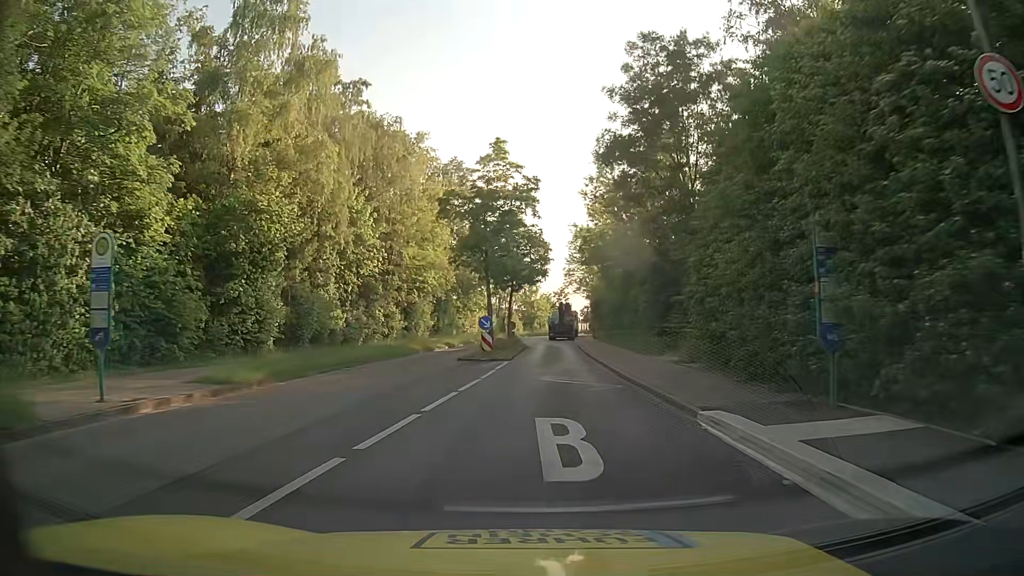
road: tertiary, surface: asphalt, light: Day
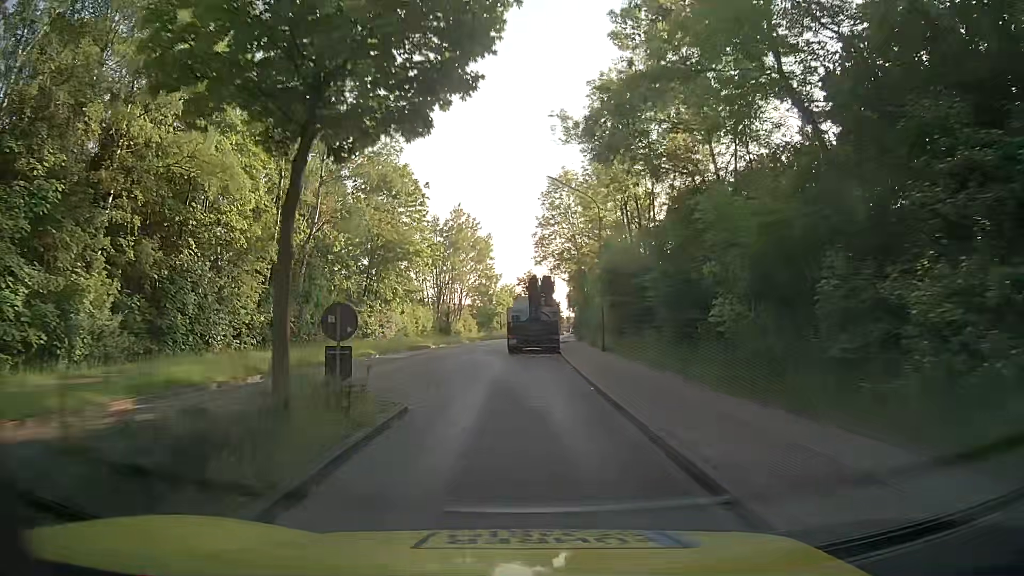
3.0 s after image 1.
(+1.2, +33.8) m; +2°
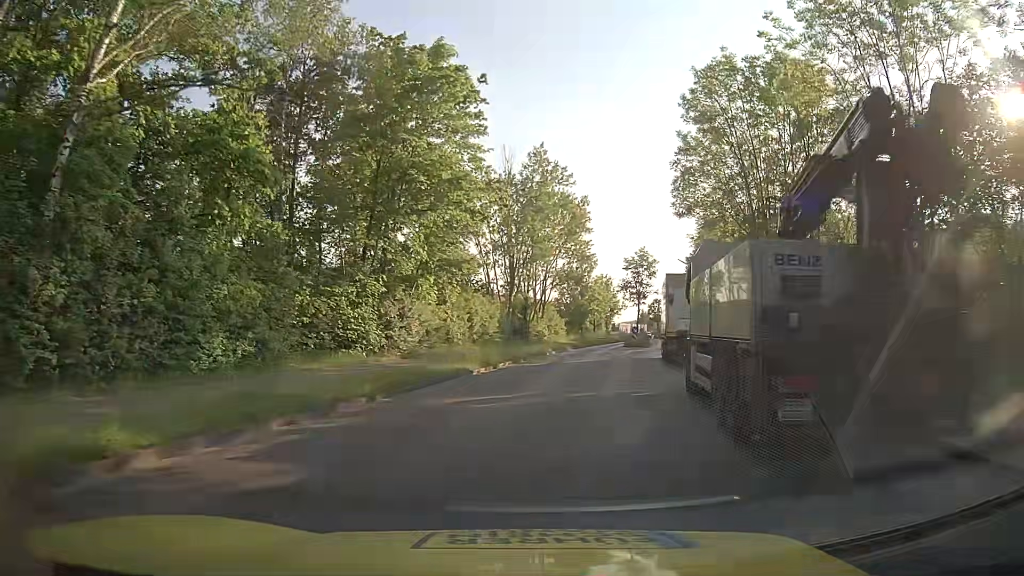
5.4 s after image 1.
(-1.8, +25.8) m; -7°
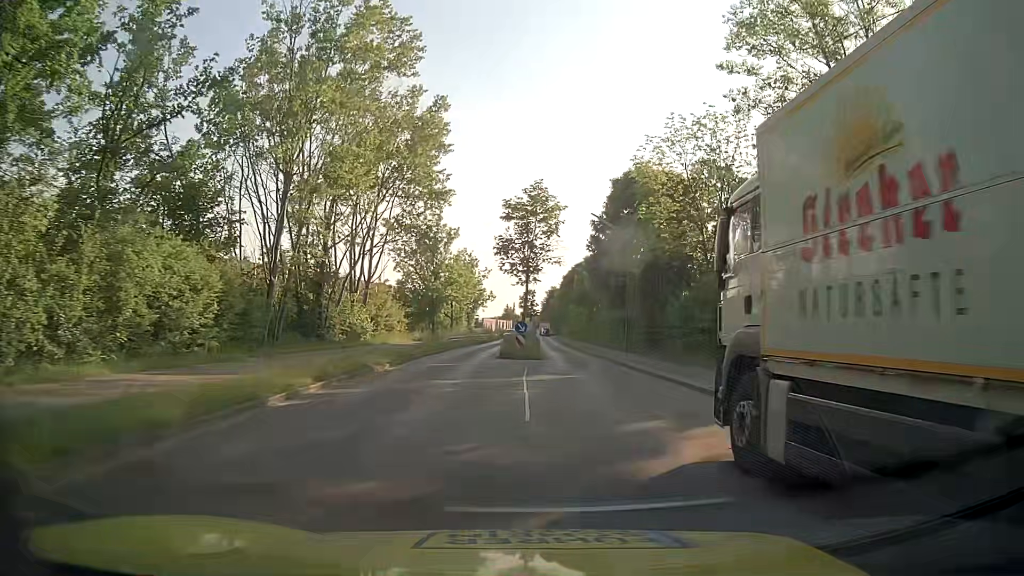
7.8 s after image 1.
(+3.2, +26.3) m; +13°
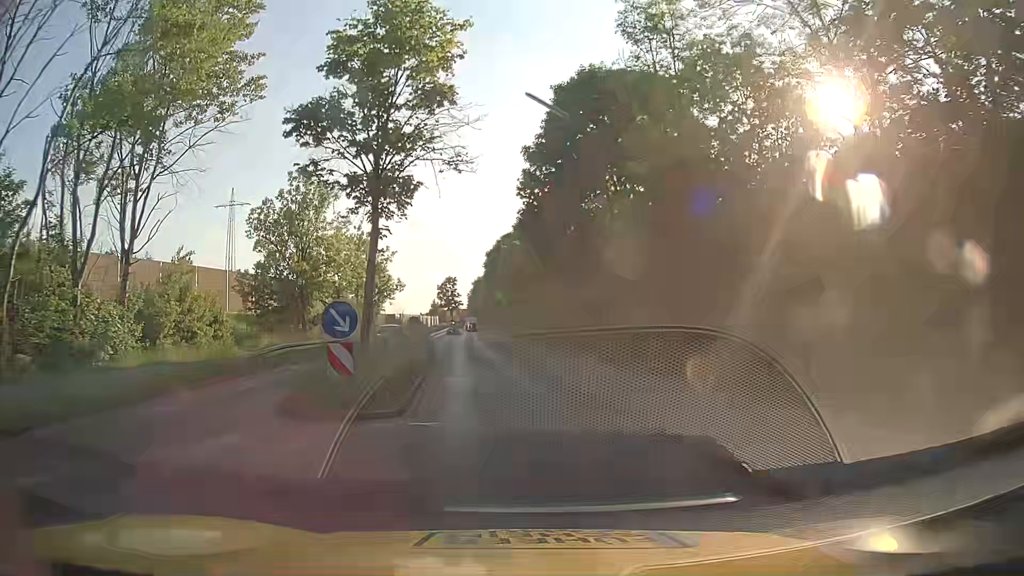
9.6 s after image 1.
(+1.3, +20.2) m; +6°
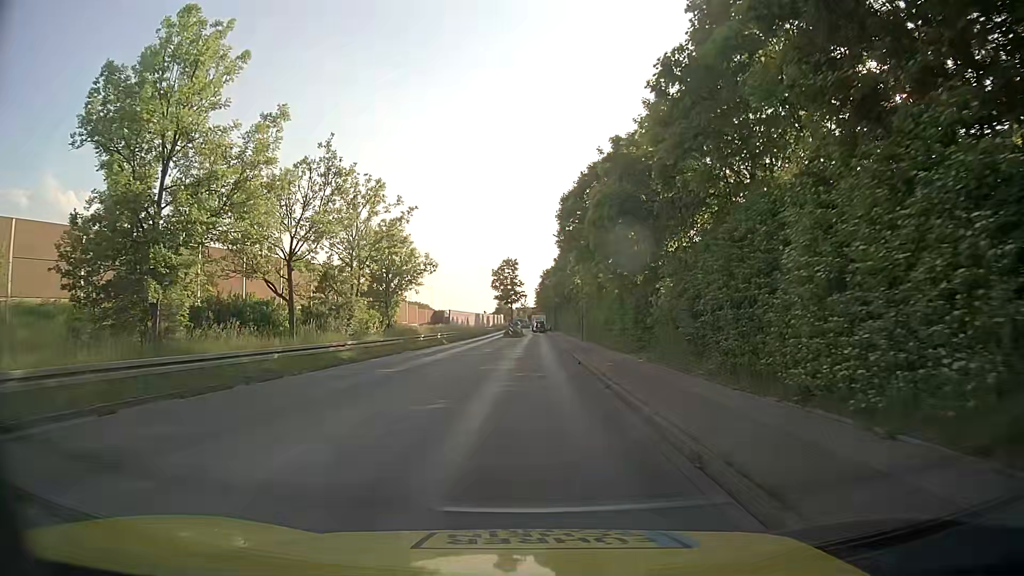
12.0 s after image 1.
(-1.8, +27.5) m; -6°
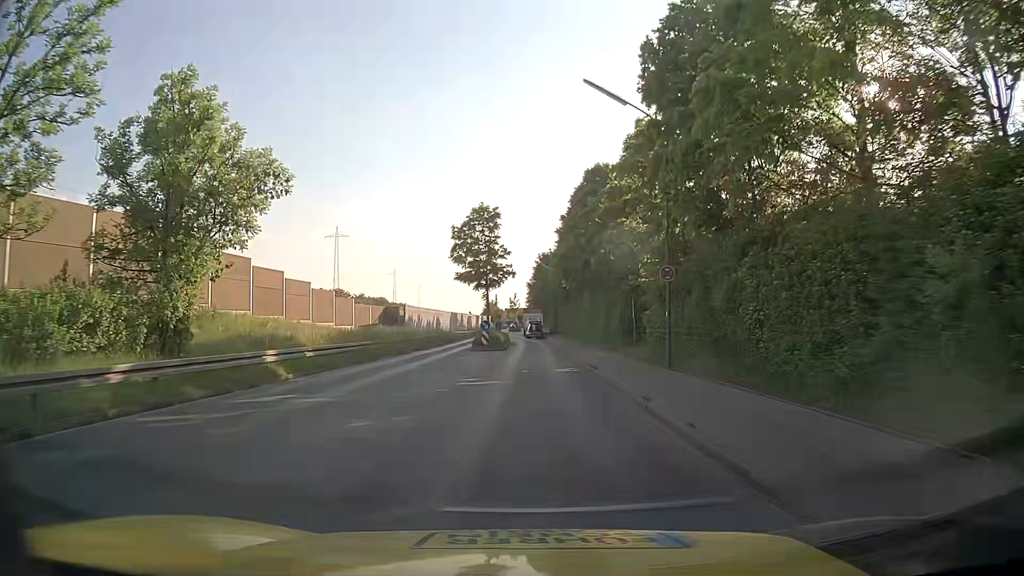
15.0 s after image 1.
(+0.4, +34.4) m; +1°
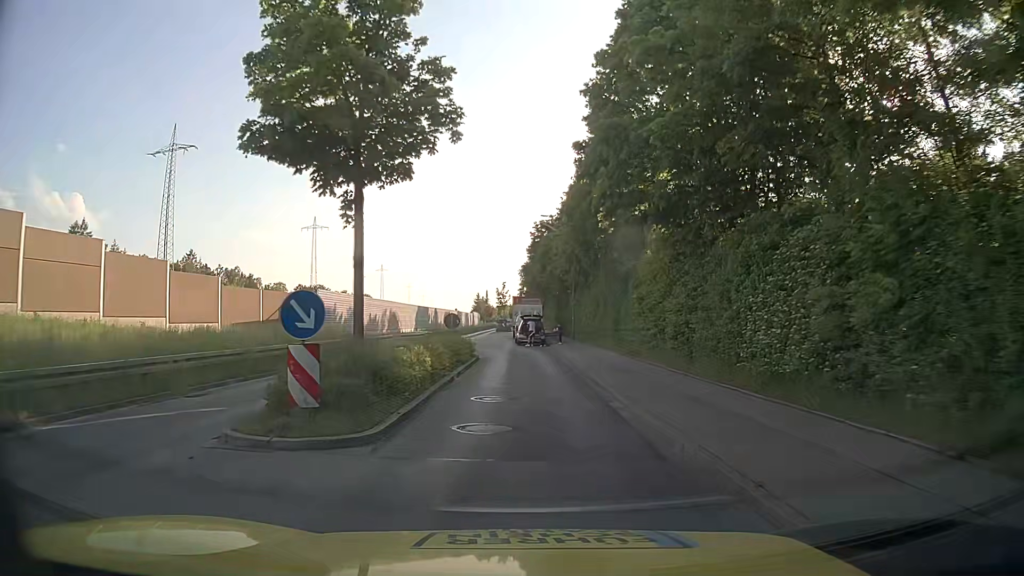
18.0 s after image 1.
(+0.2, +30.6) m; 0°
(0, +10) (0, +20) (0, +30) (-2, +40) (-3, +50) (-3, +60) (-3, +70) (-3, +80) (-2, +90) (0, +100) m
